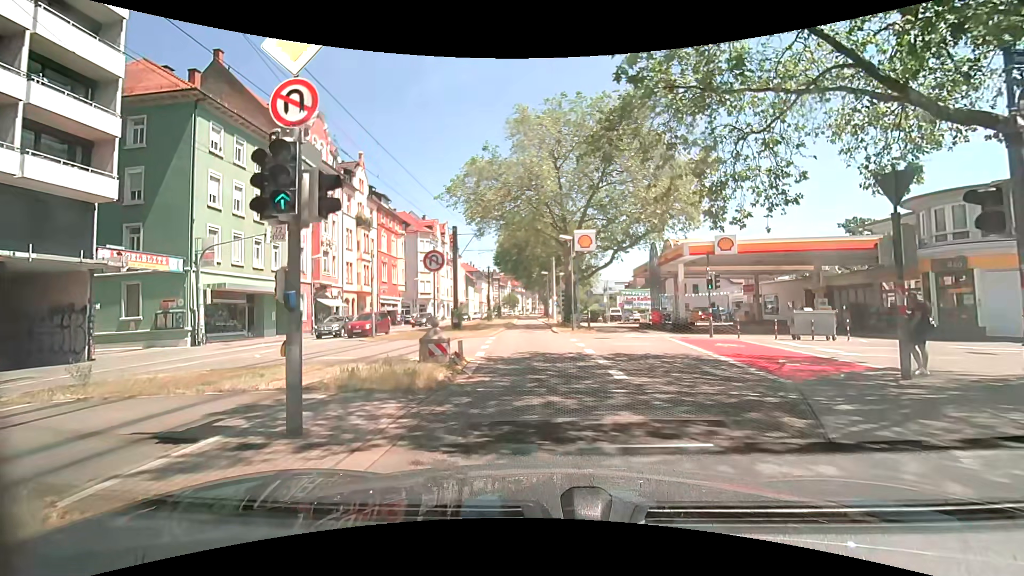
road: secondary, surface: asphalt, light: Day
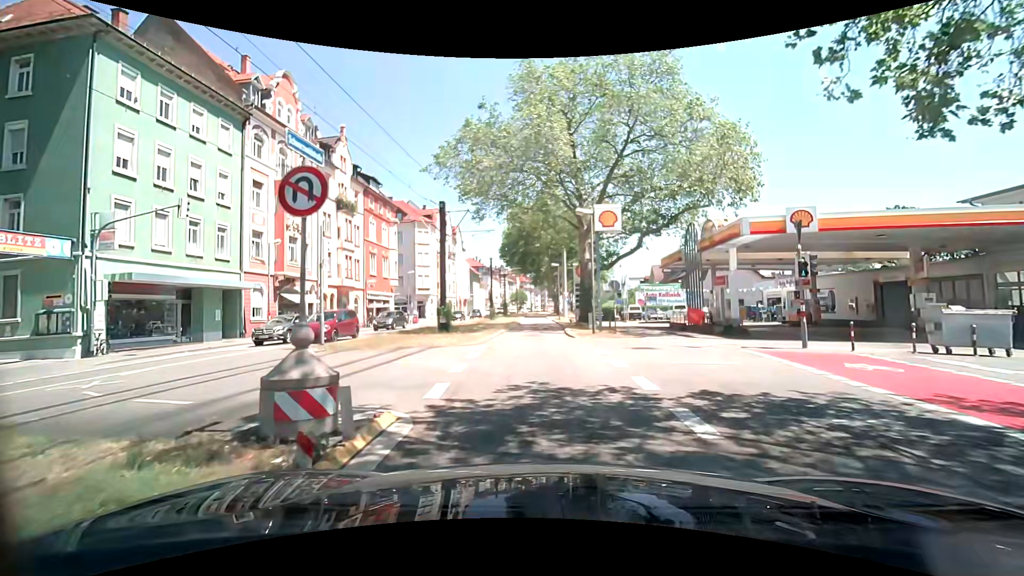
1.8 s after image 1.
(+0.2, +8.0) m; +2°
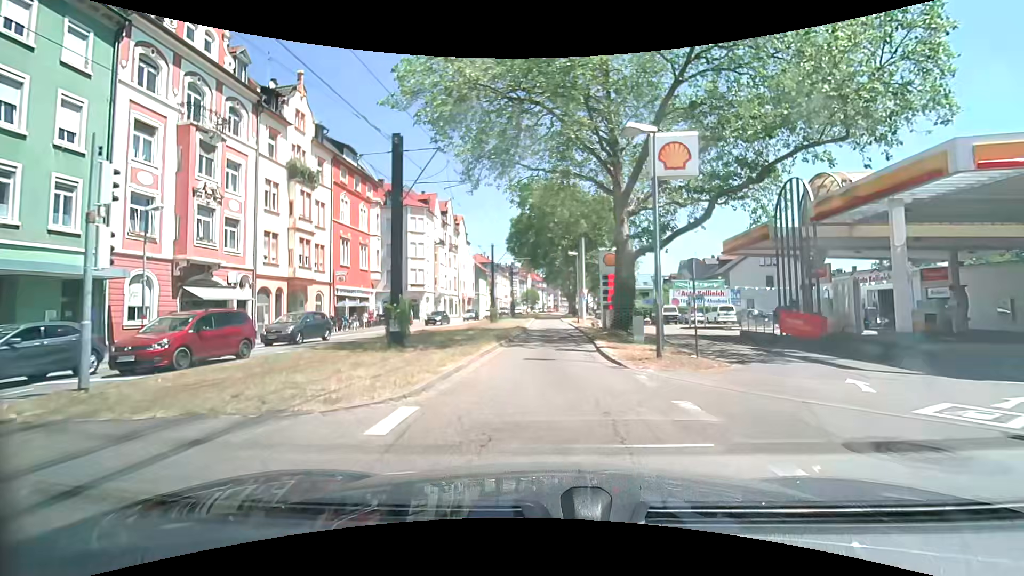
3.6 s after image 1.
(-0.3, +11.4) m; -3°
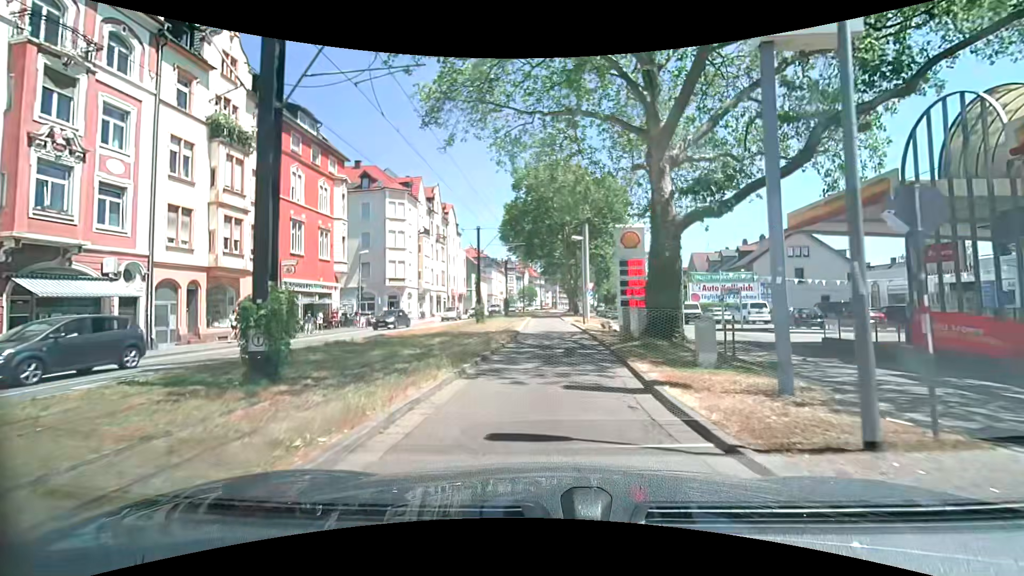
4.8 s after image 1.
(+0.2, +8.1) m; +3°
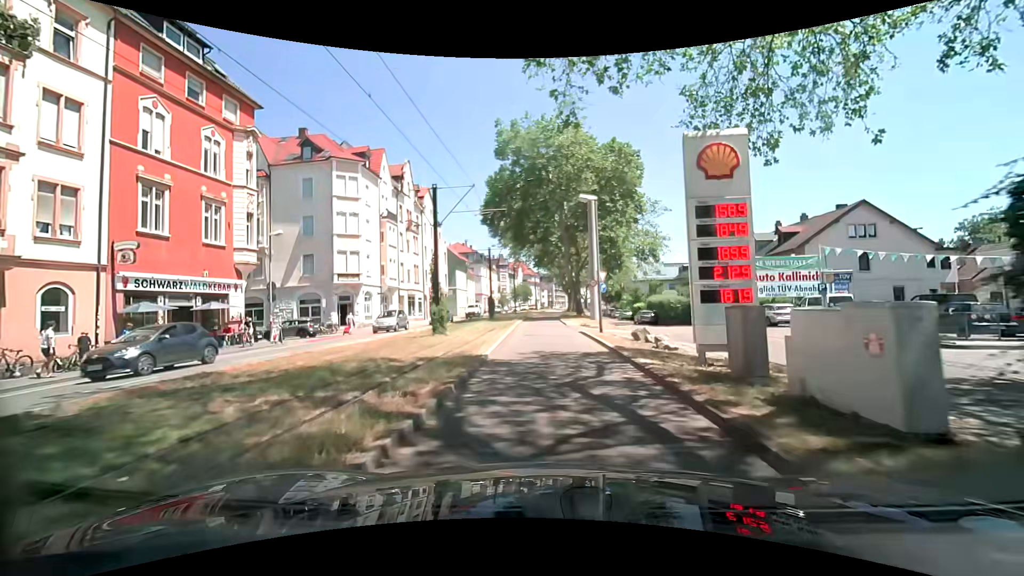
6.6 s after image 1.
(-0.3, +12.7) m; 0°
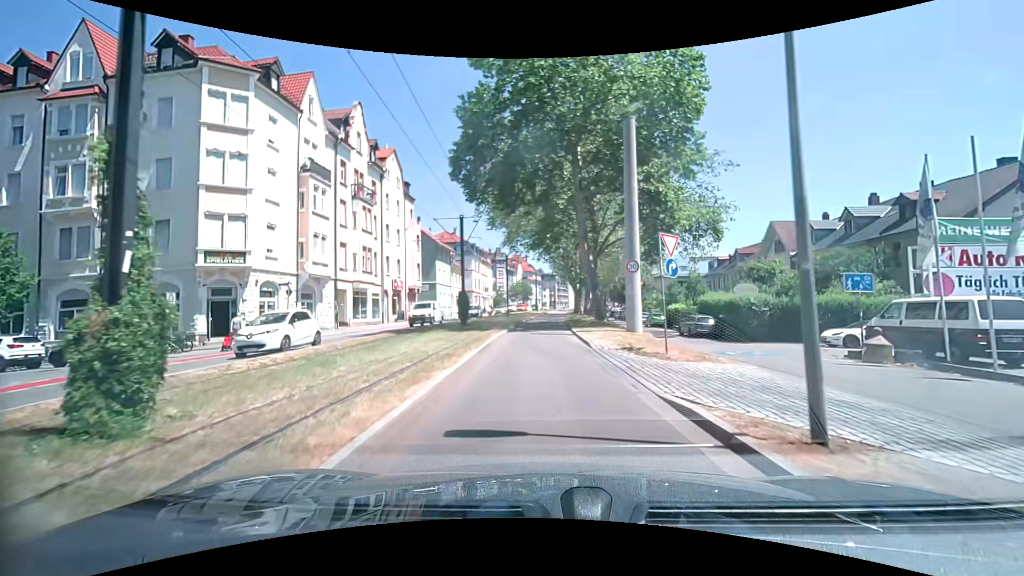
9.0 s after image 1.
(-0.5, +17.4) m; 0°
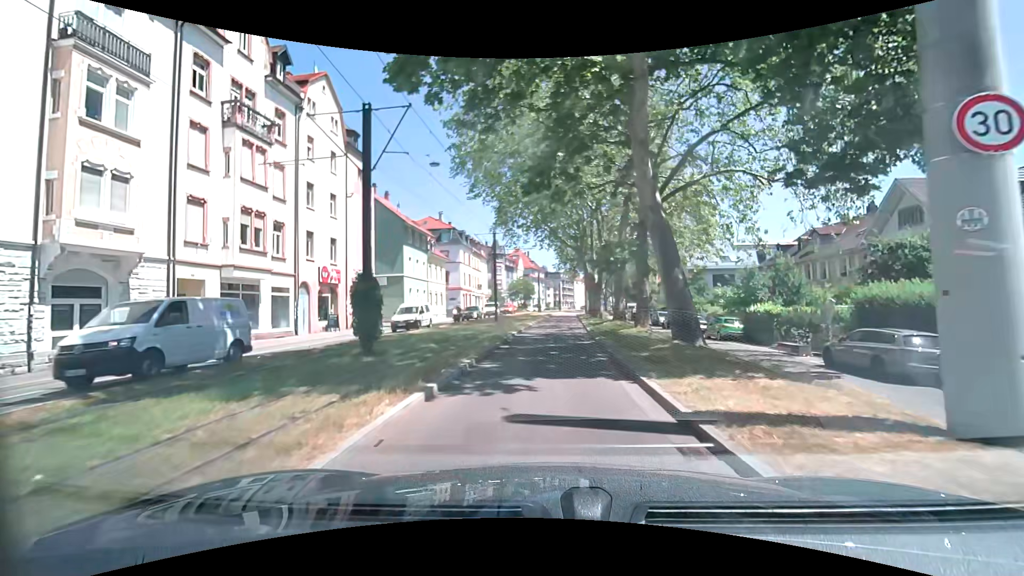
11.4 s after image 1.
(-0.5, +17.7) m; -1°
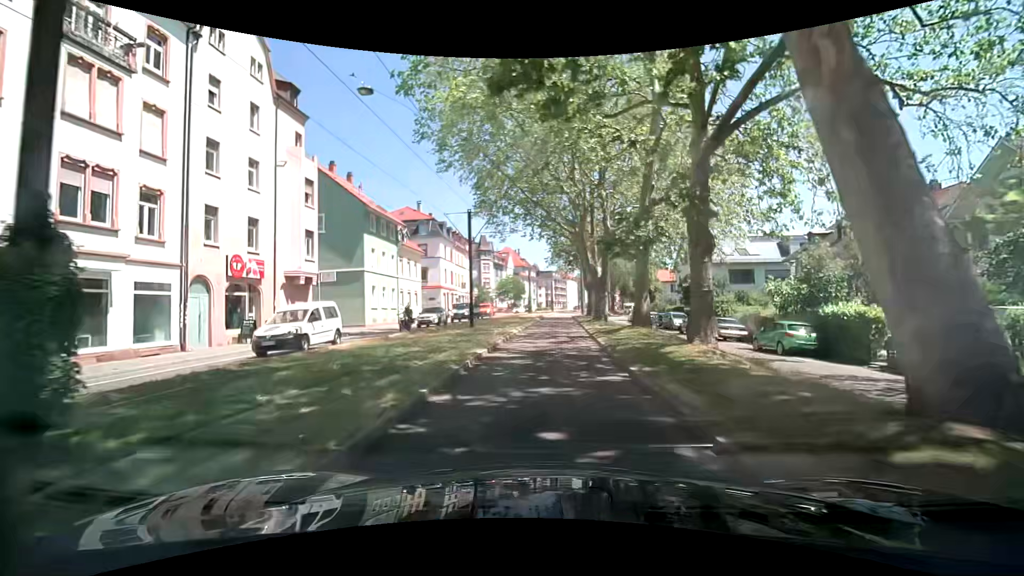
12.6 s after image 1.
(0.0, +8.9) m; 0°
(0, +10) (0, +20) (+1, +30) (+1, +40) (+1, +50) (+2, +60) (+2, +70) (+3, +80) (+4, +90) (+6, +100) m
